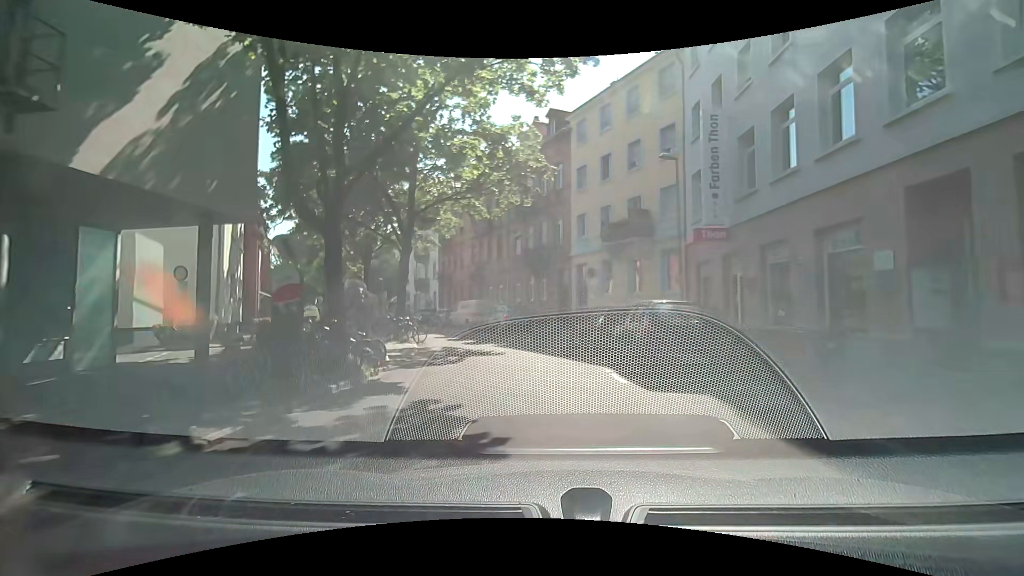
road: residential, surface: asphalt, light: Day
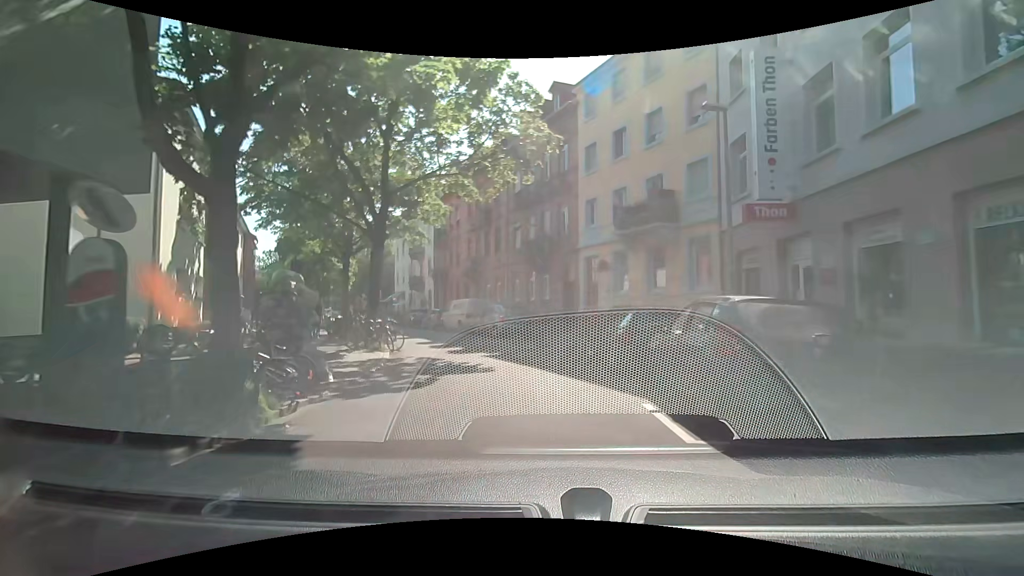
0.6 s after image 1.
(0.0, +3.8) m; -1°
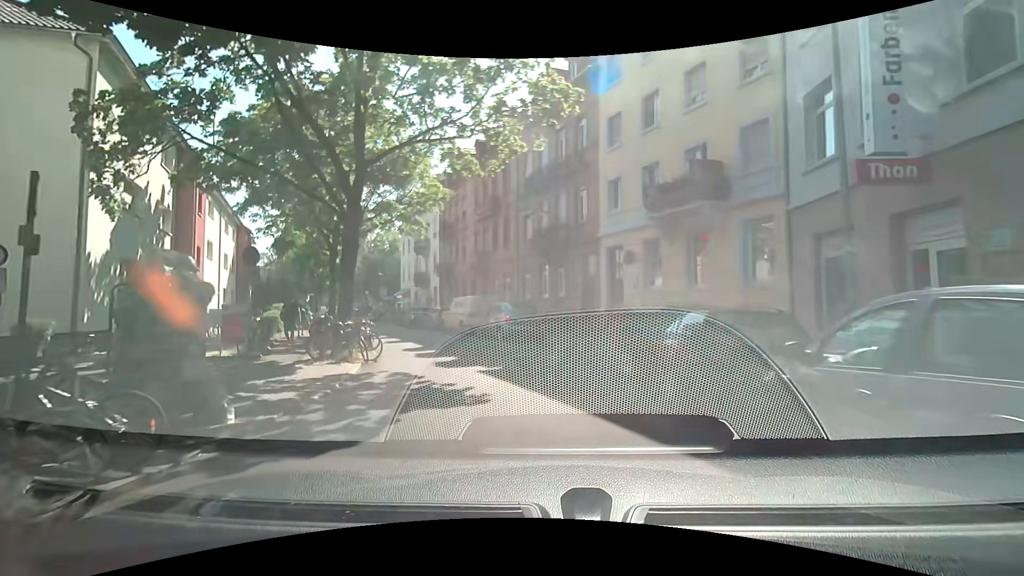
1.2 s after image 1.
(+0.1, +3.6) m; +1°
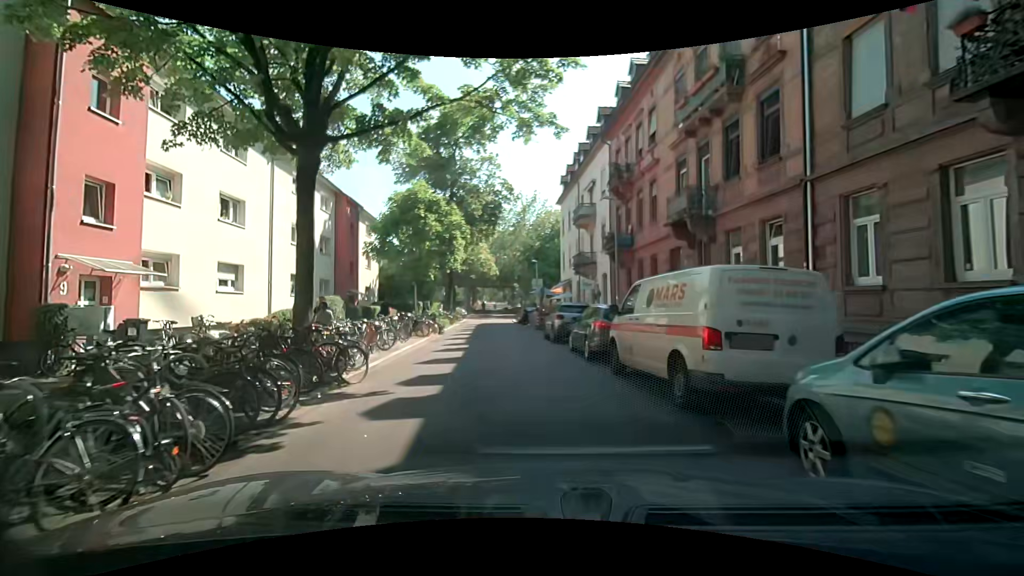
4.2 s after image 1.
(-2.7, +17.4) m; -17°
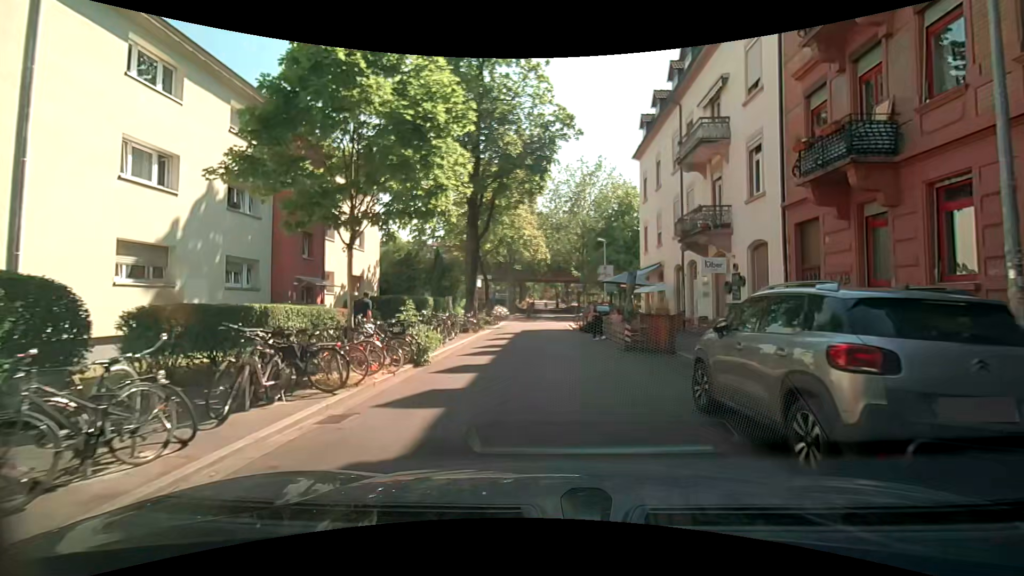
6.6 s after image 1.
(-2.0, +14.8) m; -8°
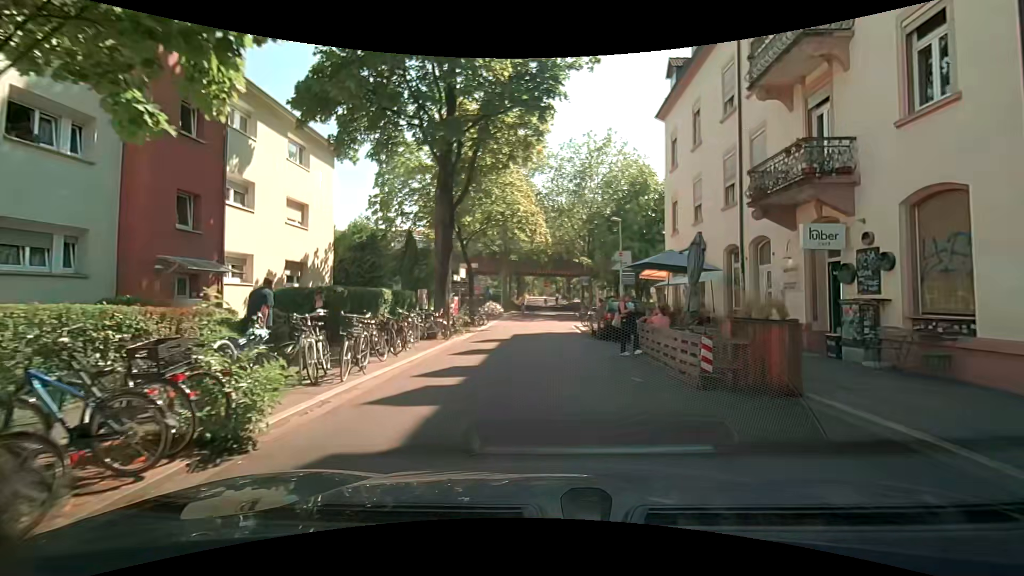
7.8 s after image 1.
(-0.1, +7.3) m; -1°
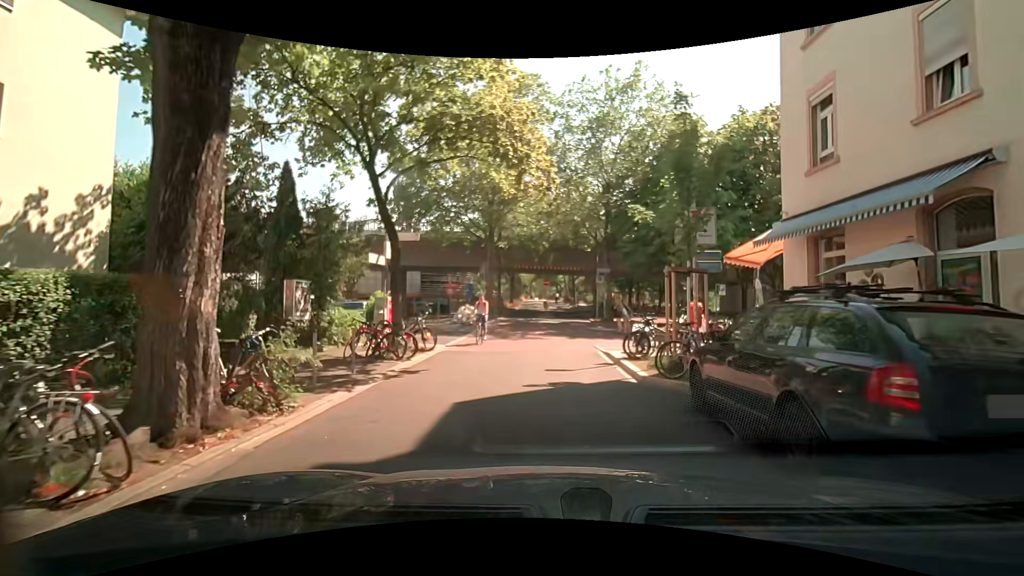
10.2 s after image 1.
(-0.2, +13.7) m; -2°
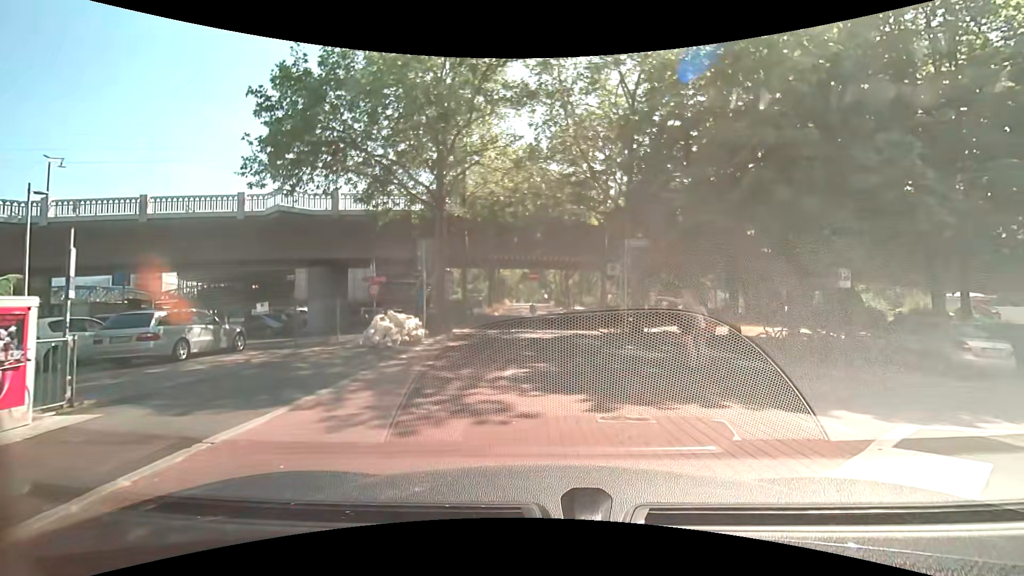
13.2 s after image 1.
(+0.4, +13.5) m; +3°
